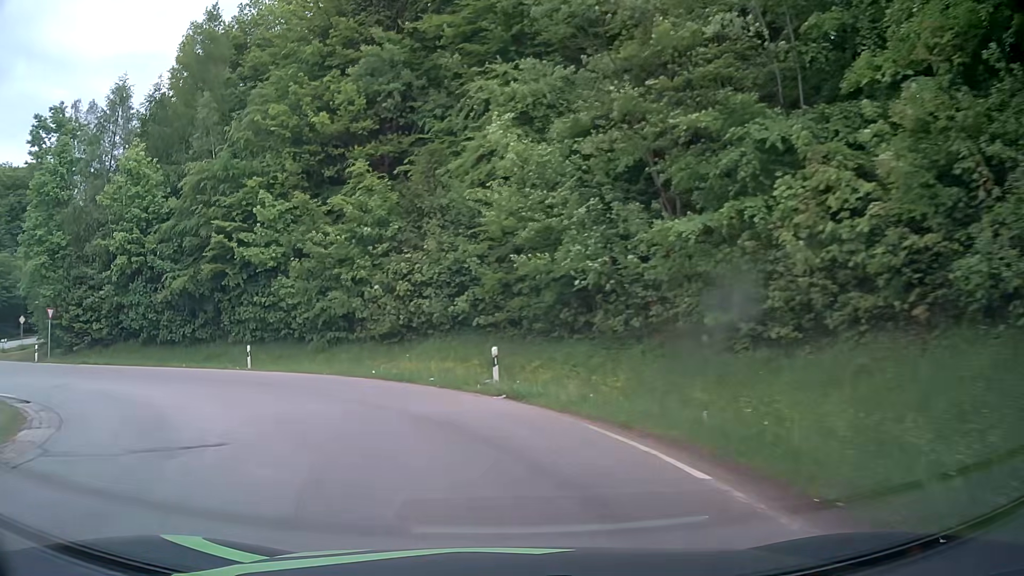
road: tertiary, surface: asphalt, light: Day
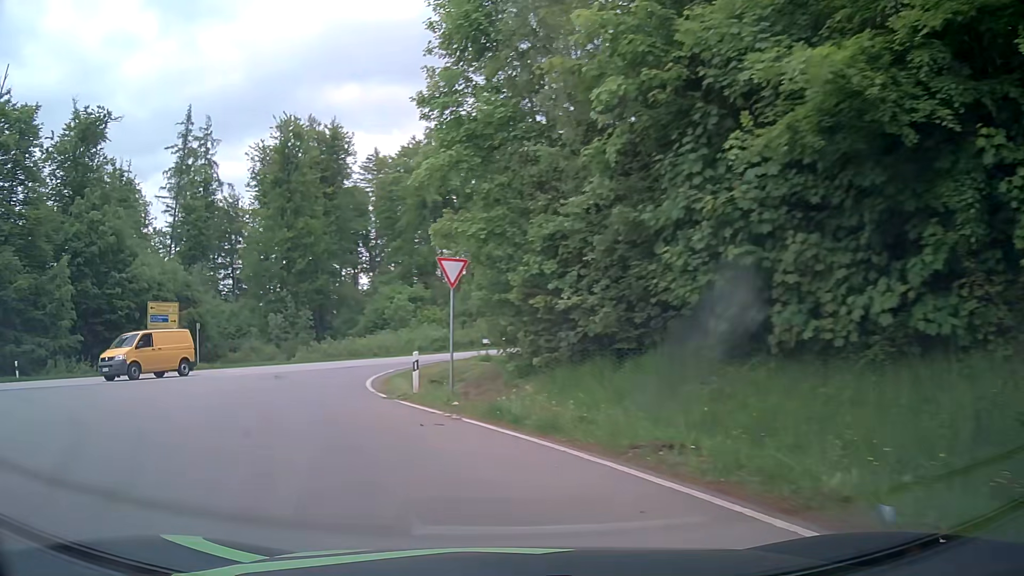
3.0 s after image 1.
(-11.7, +25.2) m; -55°
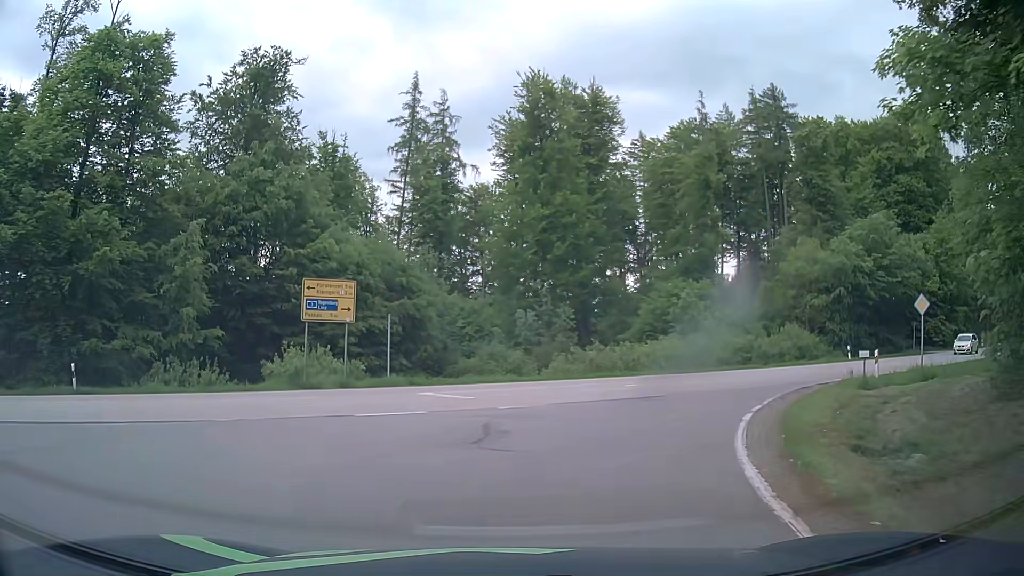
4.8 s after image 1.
(-3.8, +14.0) m; -25°
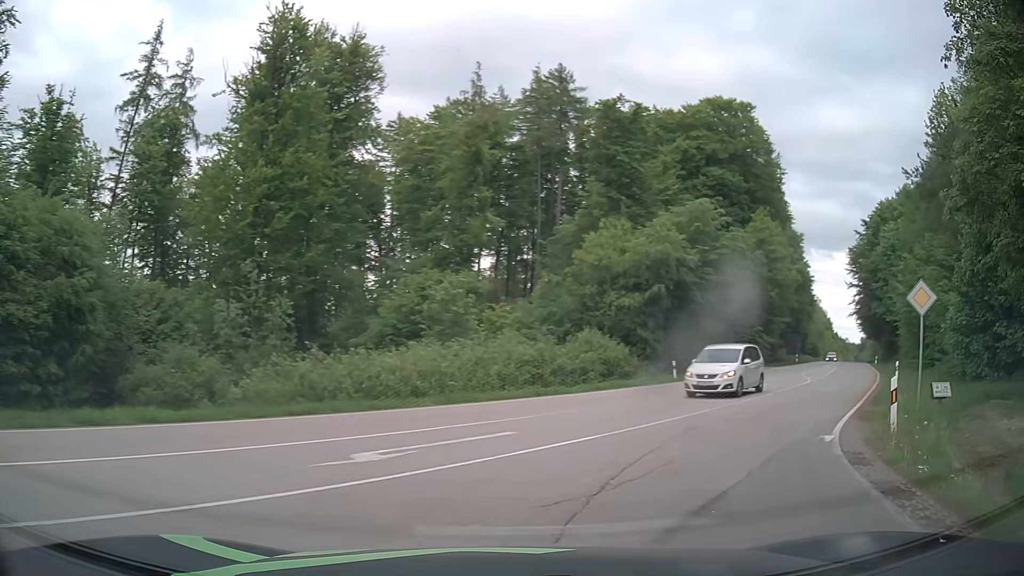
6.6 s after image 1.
(+1.8, +13.3) m; +22°
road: secondary
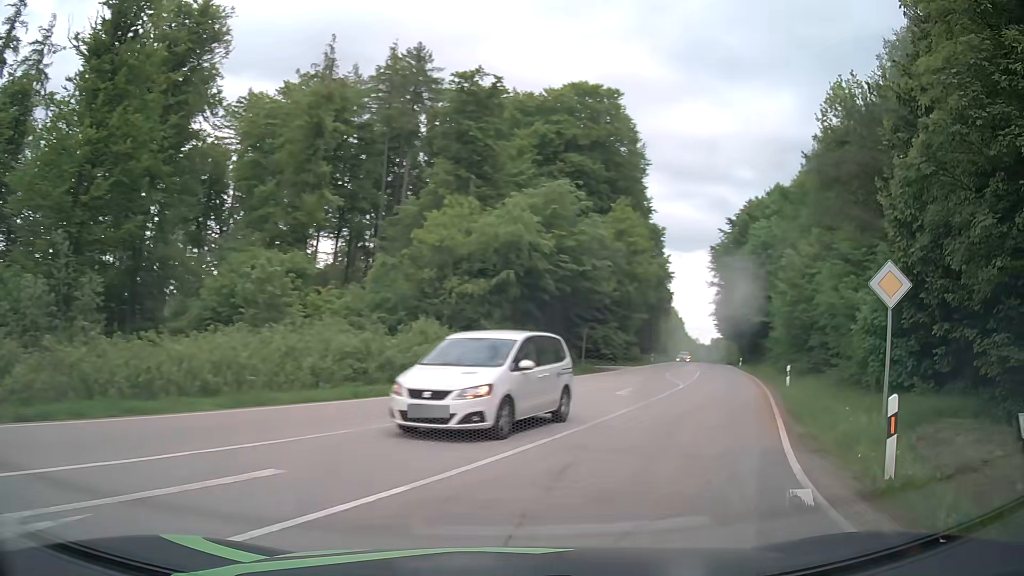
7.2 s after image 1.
(+0.5, +4.7) m; +12°
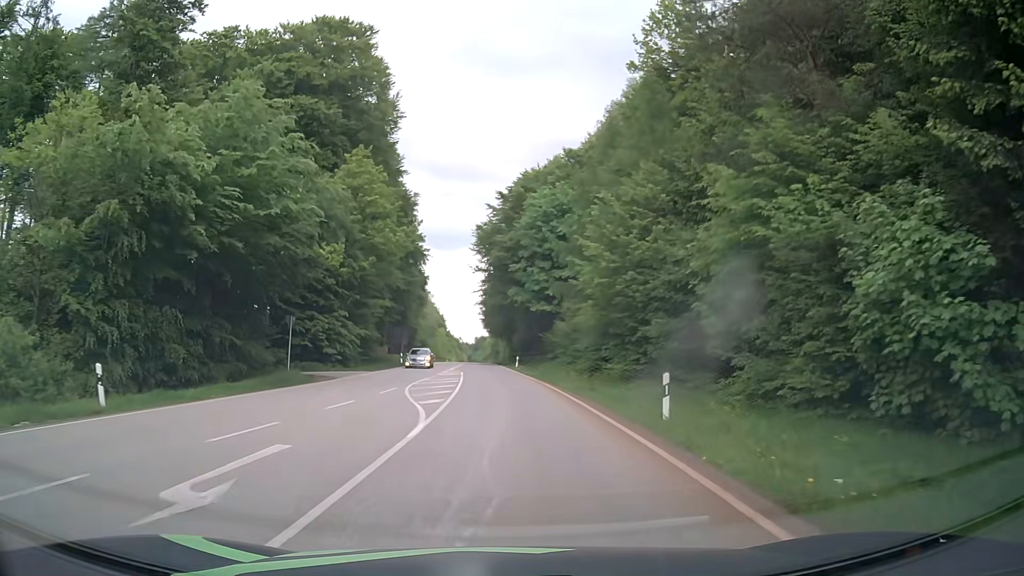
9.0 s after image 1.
(+5.0, +16.4) m; +23°
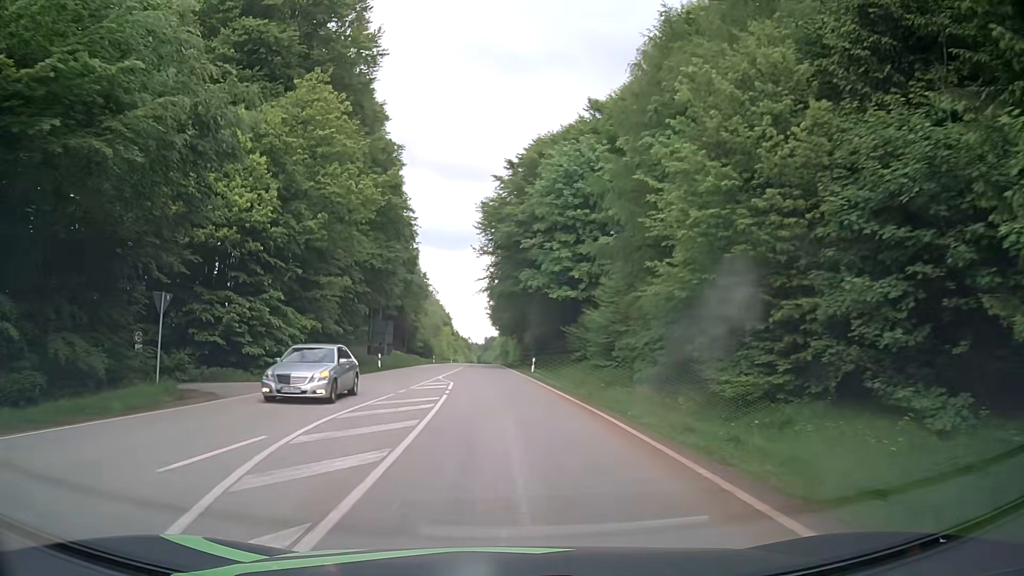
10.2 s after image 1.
(-0.1, +15.0) m; -1°
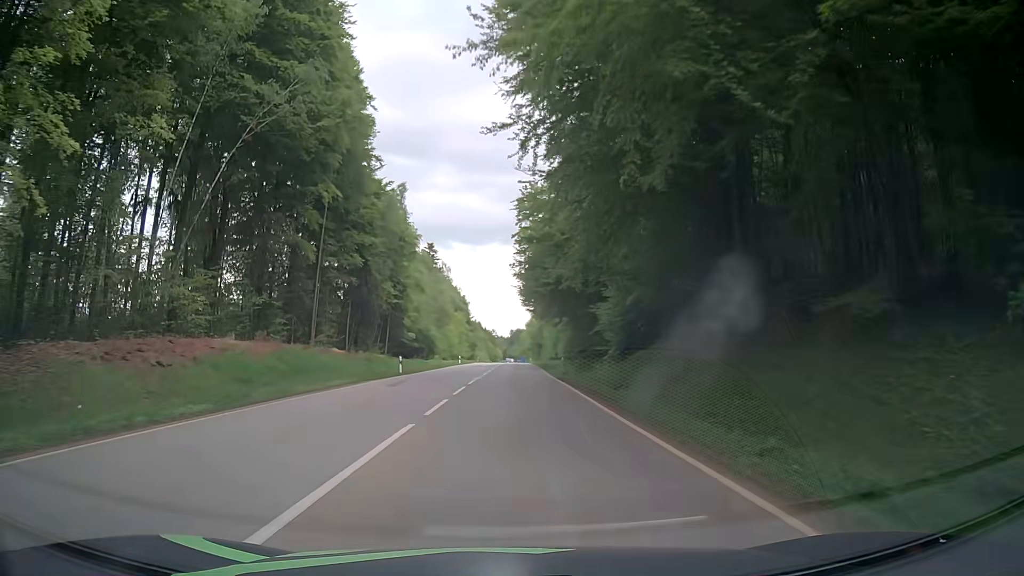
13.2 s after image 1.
(-1.5, +48.0) m; -3°
(0, +10) (0, +20) (+1, +30) (+1, +40) (+1, +50) (+2, +60) (+2, +70) (+2, +80) (+3, +90) (+3, +100) m
